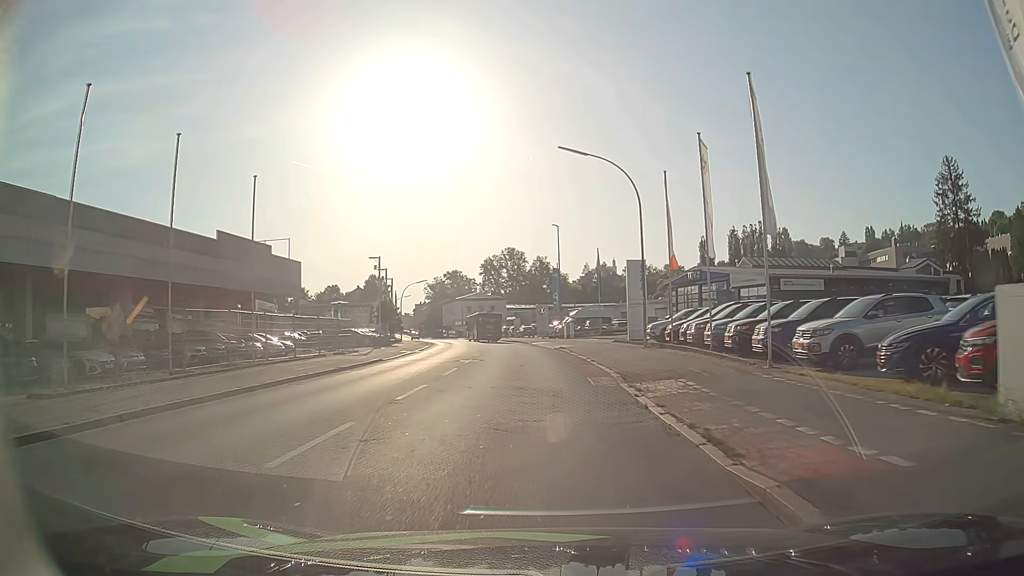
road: tertiary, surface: asphalt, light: Day
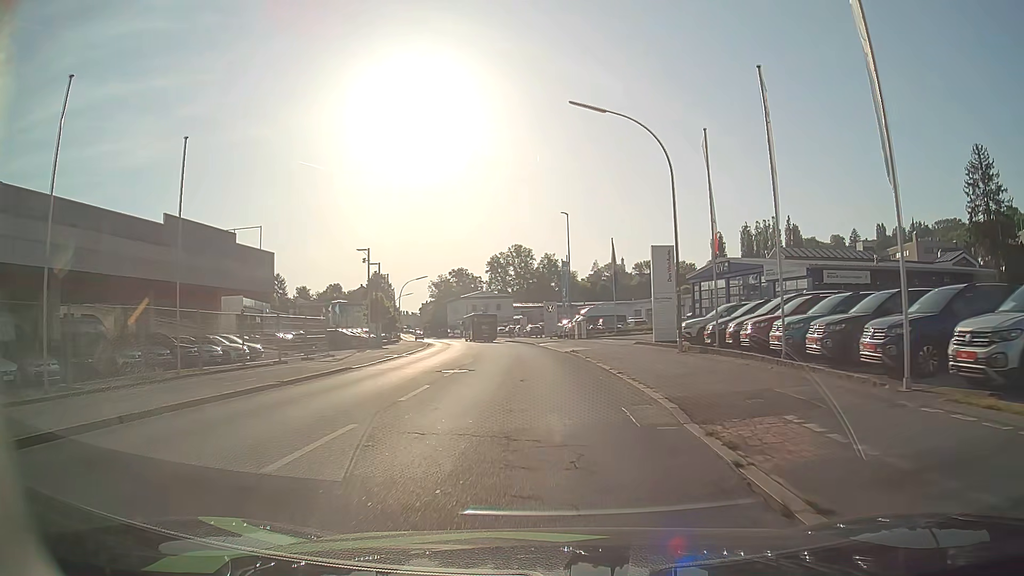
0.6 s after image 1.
(0.0, +6.3) m; 0°
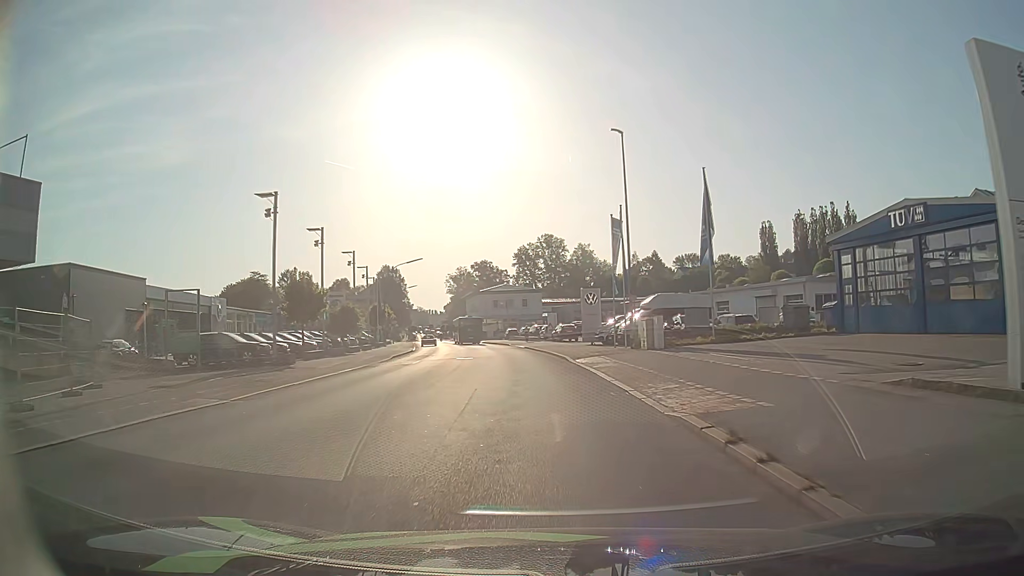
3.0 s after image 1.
(-0.5, +24.0) m; -3°
(0, +10) (-1, +20) (-2, +30) (-3, +40) (-4, +50) (-6, +60) (-8, +69) (-10, +79) (-12, +89) (-14, +99) m
